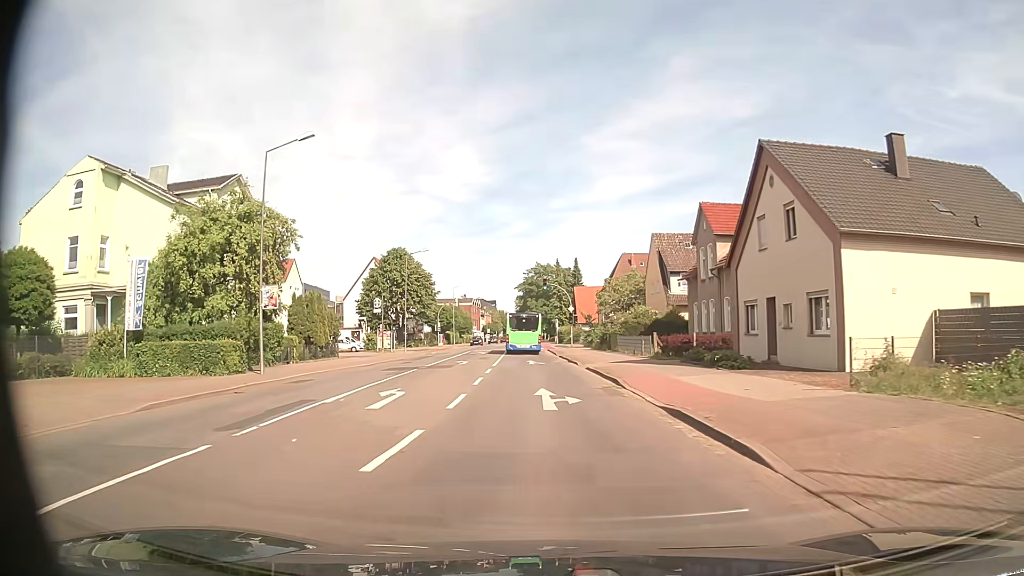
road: secondary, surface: asphalt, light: Day
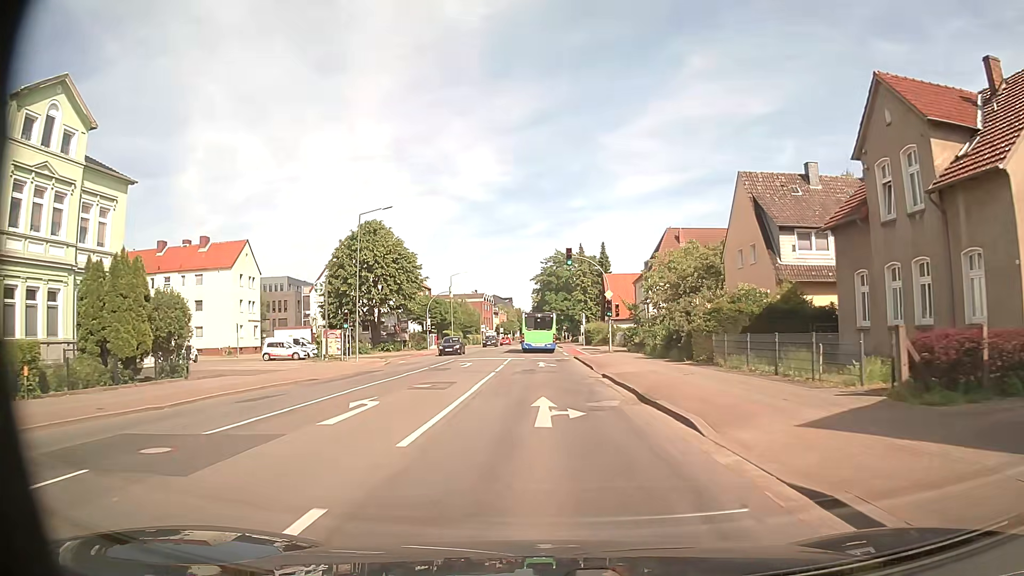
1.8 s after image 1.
(-0.4, +22.4) m; -2°
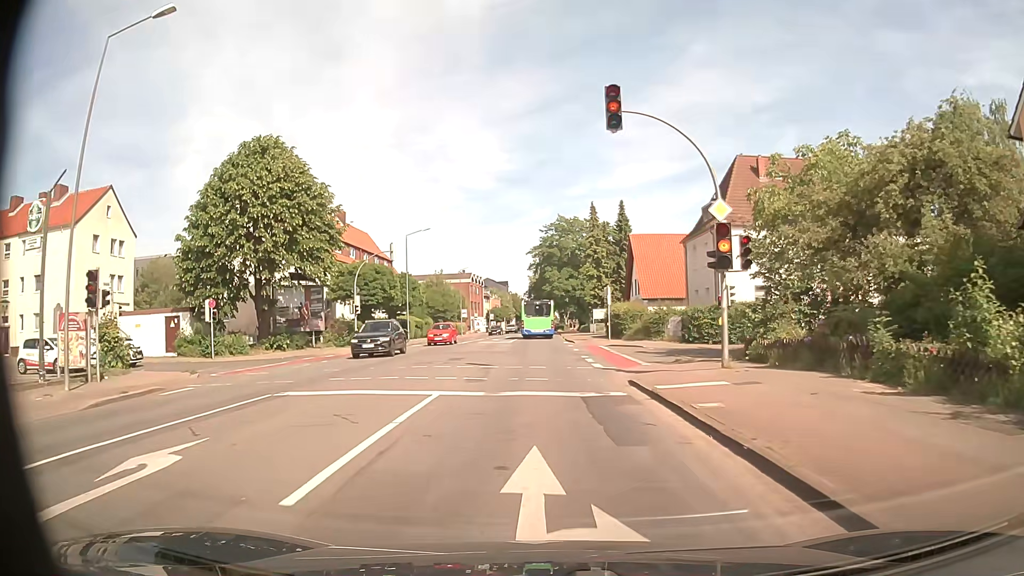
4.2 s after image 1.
(-0.1, +27.2) m; 0°
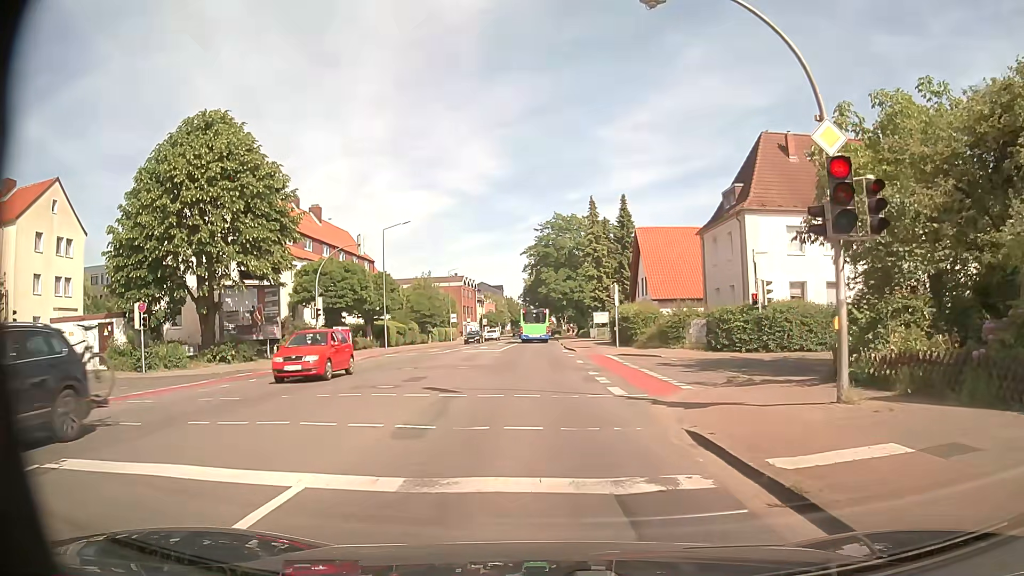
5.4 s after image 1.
(0.0, +6.5) m; +1°
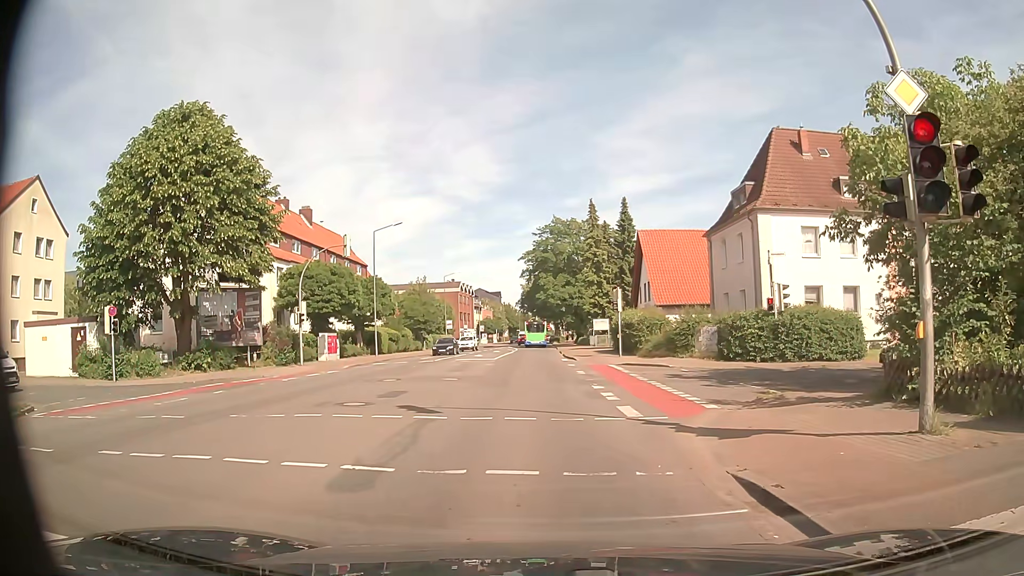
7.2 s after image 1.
(0.0, +2.2) m; 0°
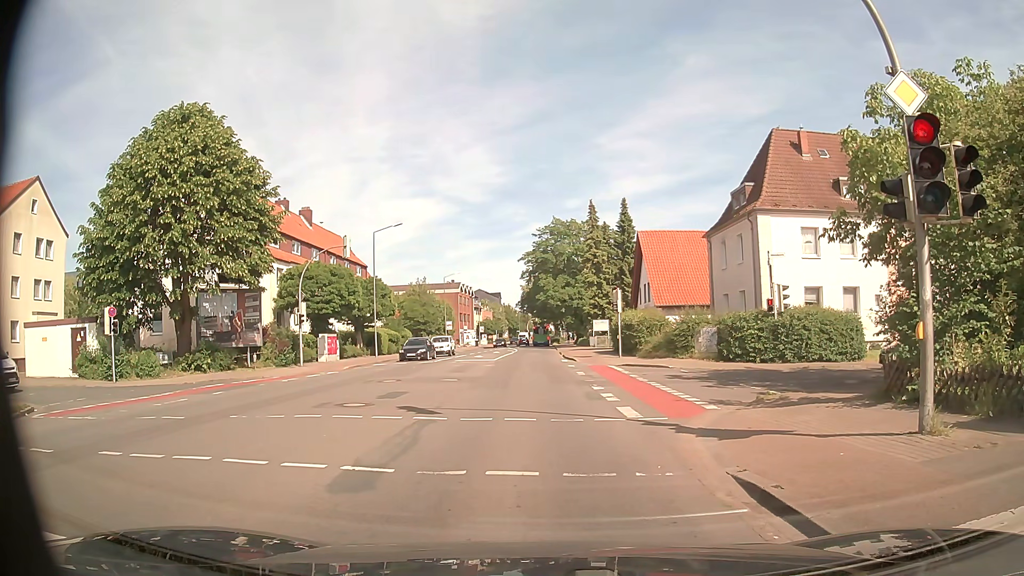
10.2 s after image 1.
(0.0, +0.1) m; 0°
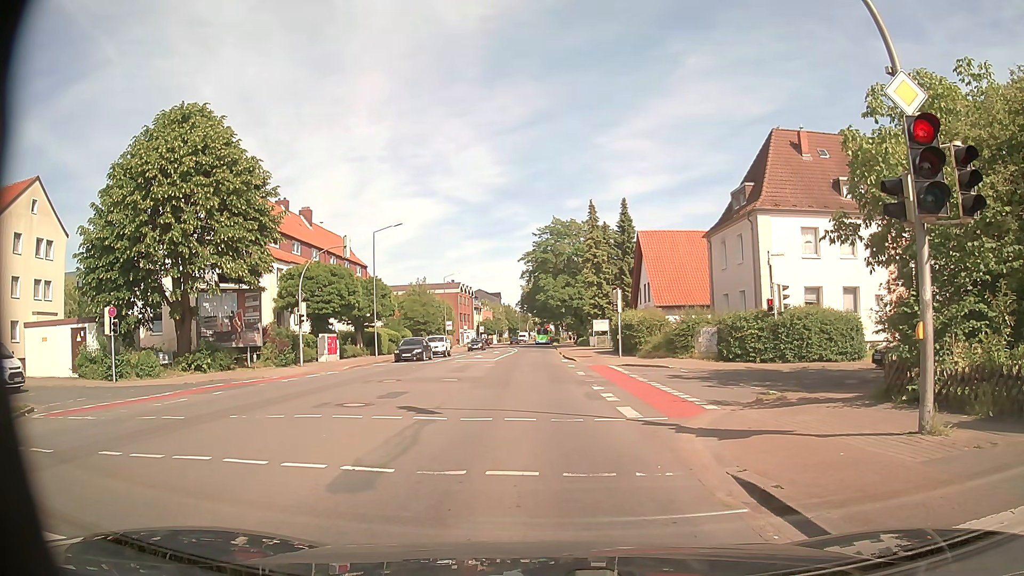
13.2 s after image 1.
(0.0, 0.0) m; 0°
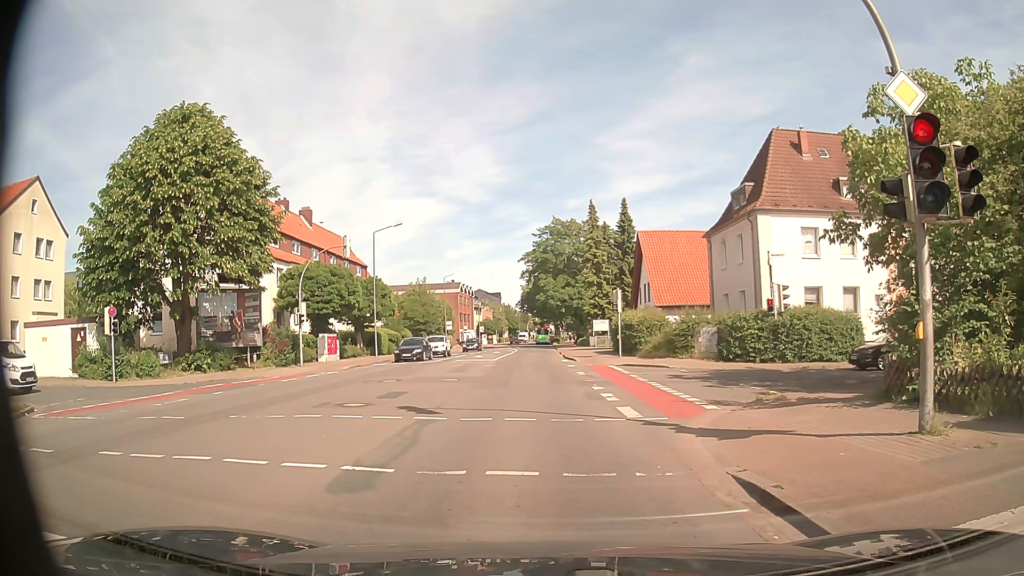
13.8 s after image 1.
(0.0, 0.0) m; 0°
(0, +10) (-1, +20) (-1, +30) (-2, +40) (-2, +50) (-2, +60) (-3, +70) (-3, +80) (-3, +90) (-4, +100) m
